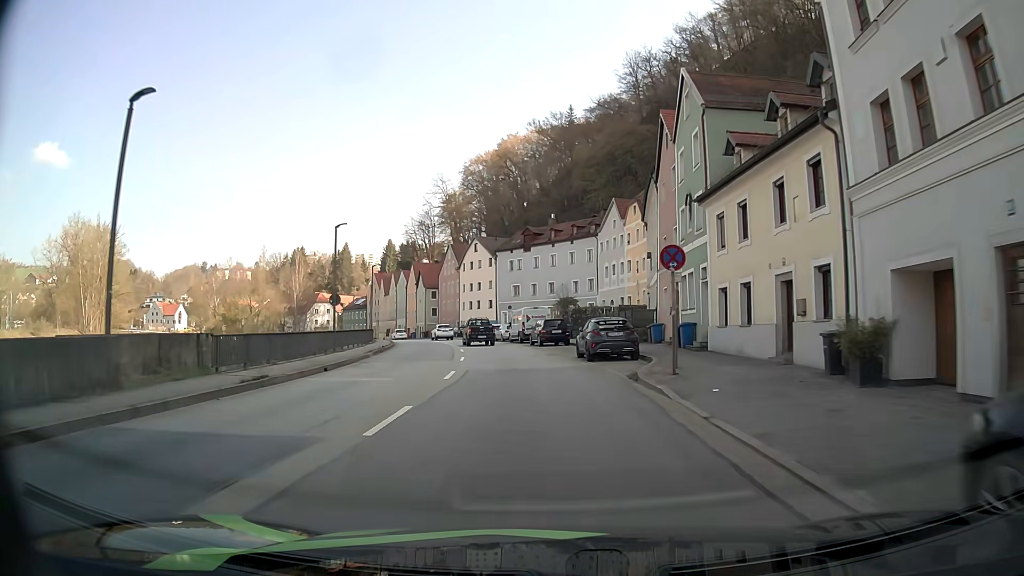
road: primary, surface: asphalt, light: Day
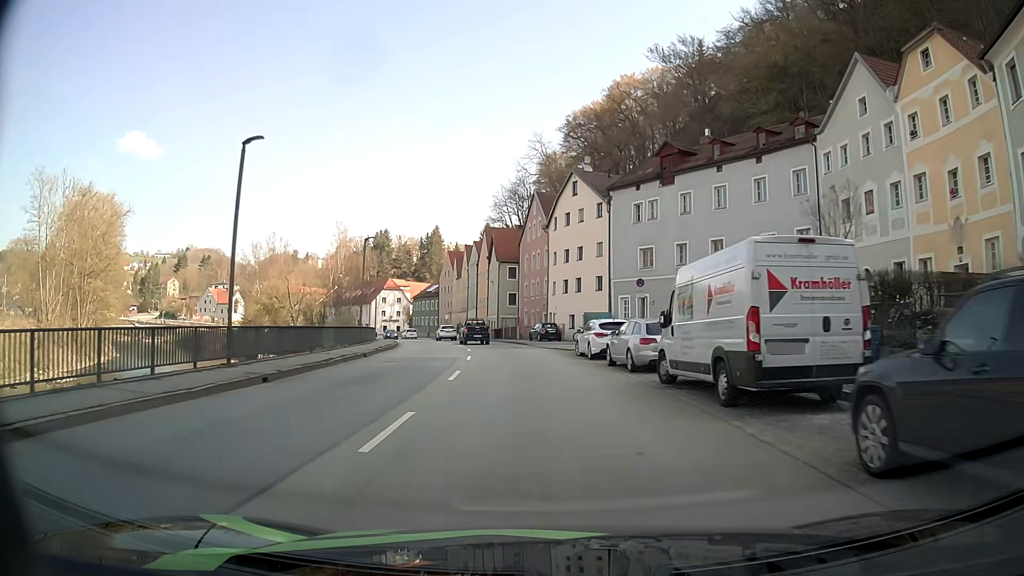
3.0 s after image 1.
(-2.7, +37.3) m; -9°
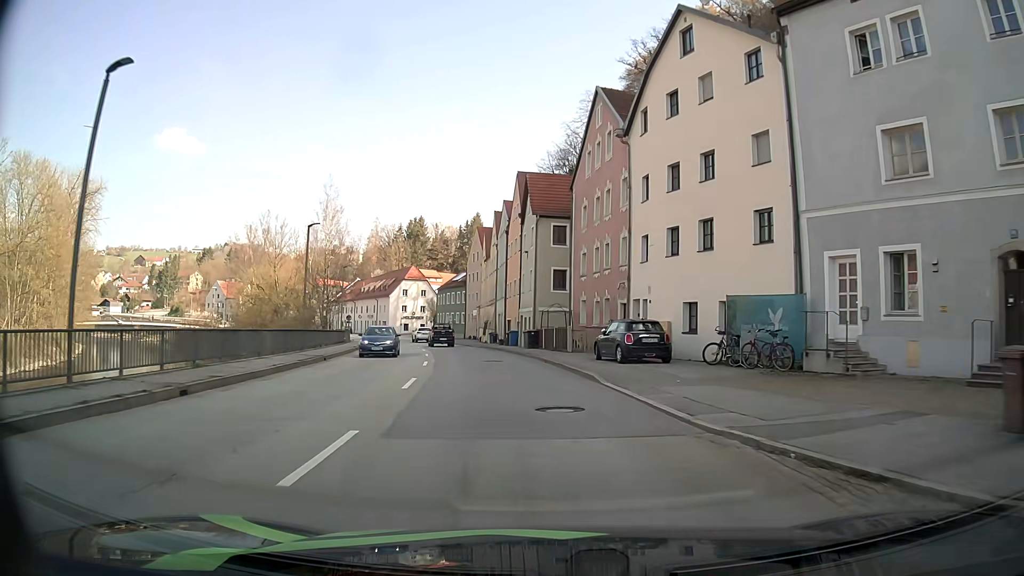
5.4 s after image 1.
(-1.2, +28.7) m; -4°
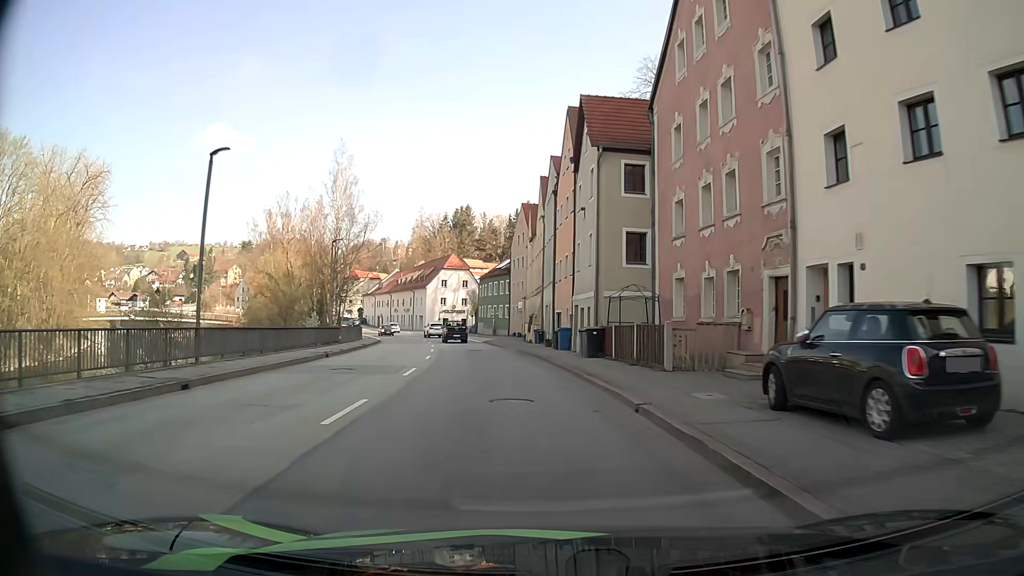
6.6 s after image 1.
(-0.5, +14.8) m; -4°
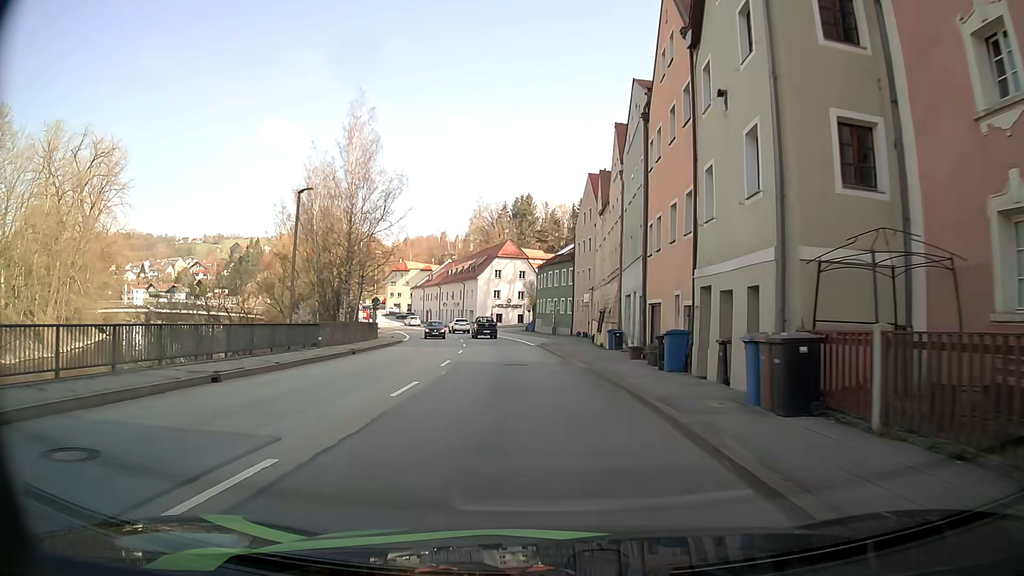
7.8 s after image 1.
(-0.8, +14.7) m; -6°
(0, +10) (-1, +20) (-1, +30) (-2, +40) (-3, +50) (-5, +60) (-7, +70) (-9, +79) (-12, +89) (-15, +98) m
